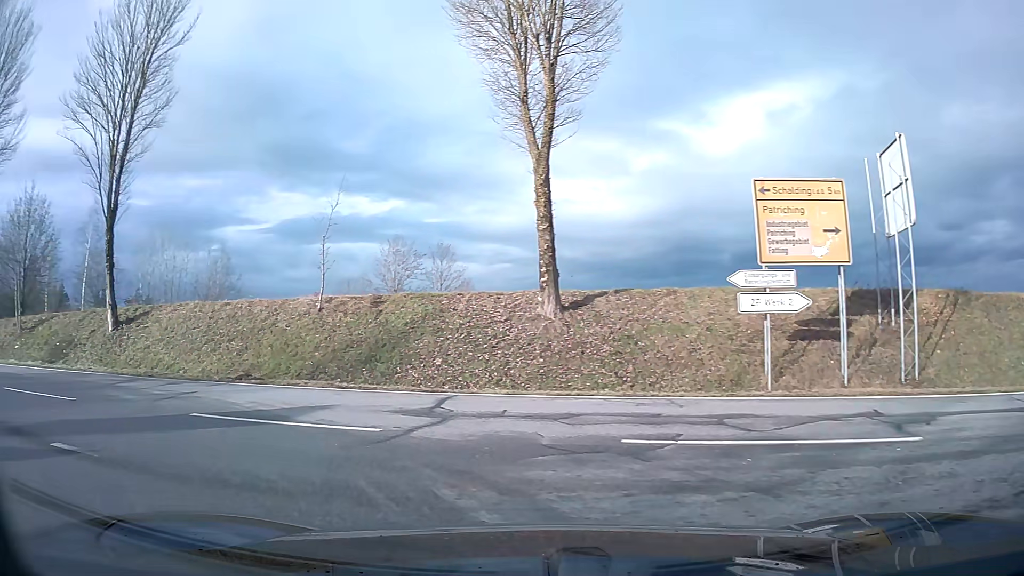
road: tertiary_link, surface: asphalt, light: Day
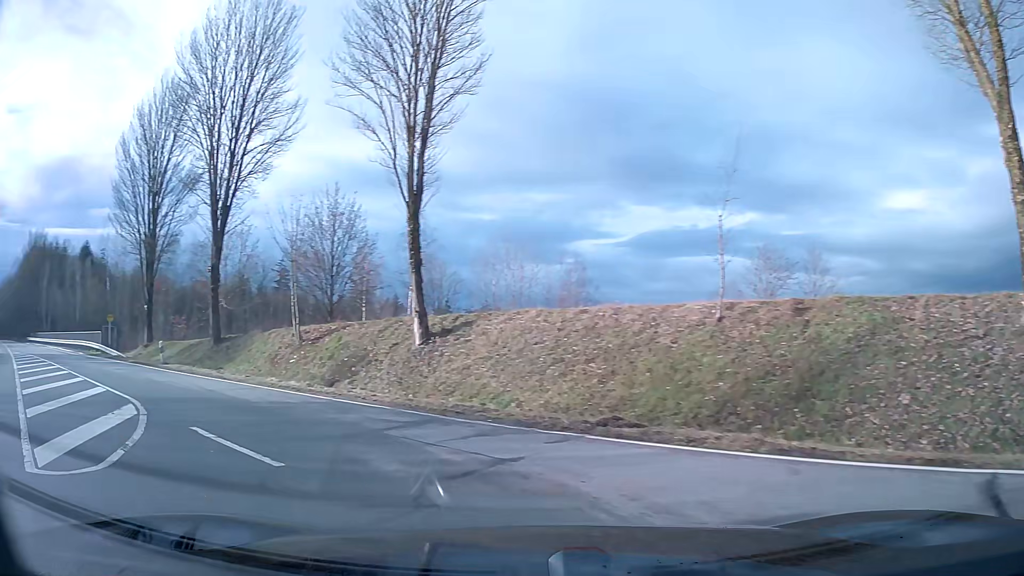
(-1.6, +5.5) m; -31°
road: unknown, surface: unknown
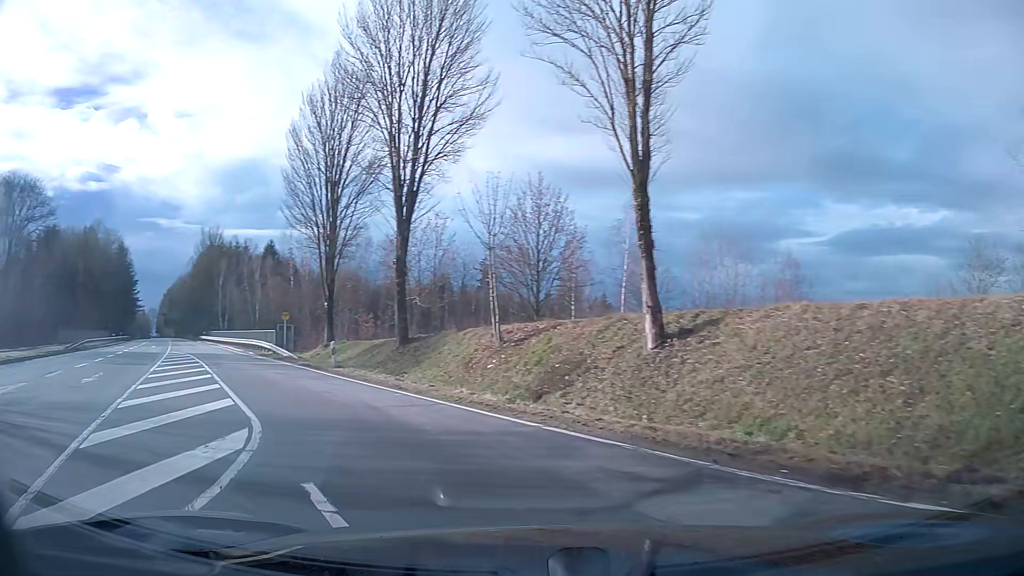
(-0.5, +3.8) m; -14°
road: tertiary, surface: asphalt
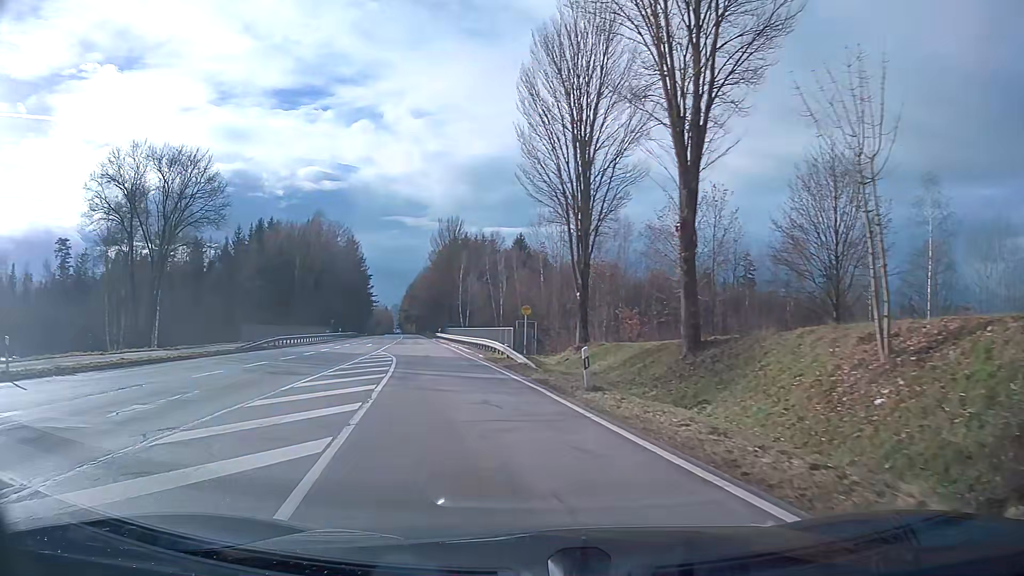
(-1.9, +9.3) m; -21°
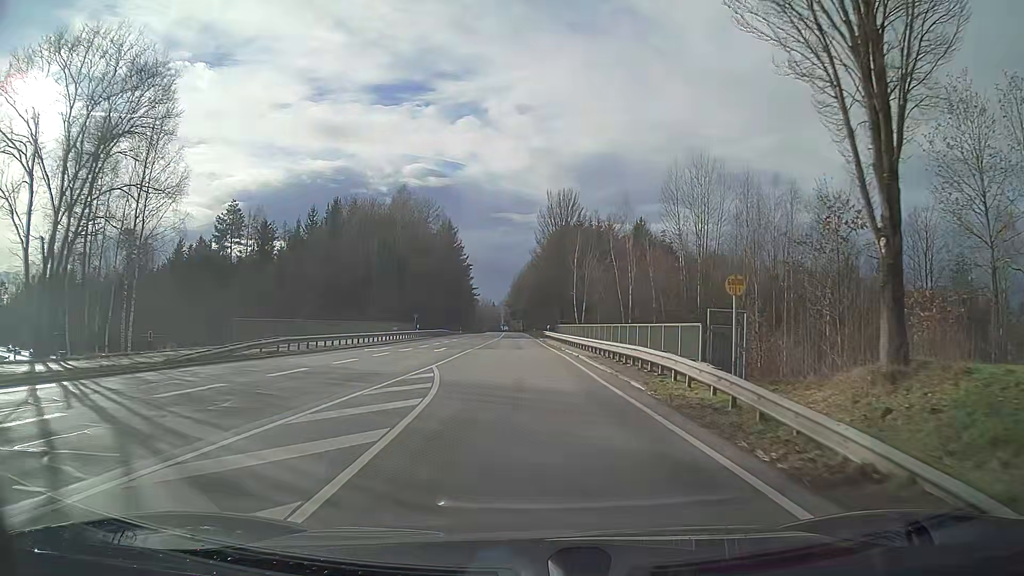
(-1.6, +19.7) m; -7°
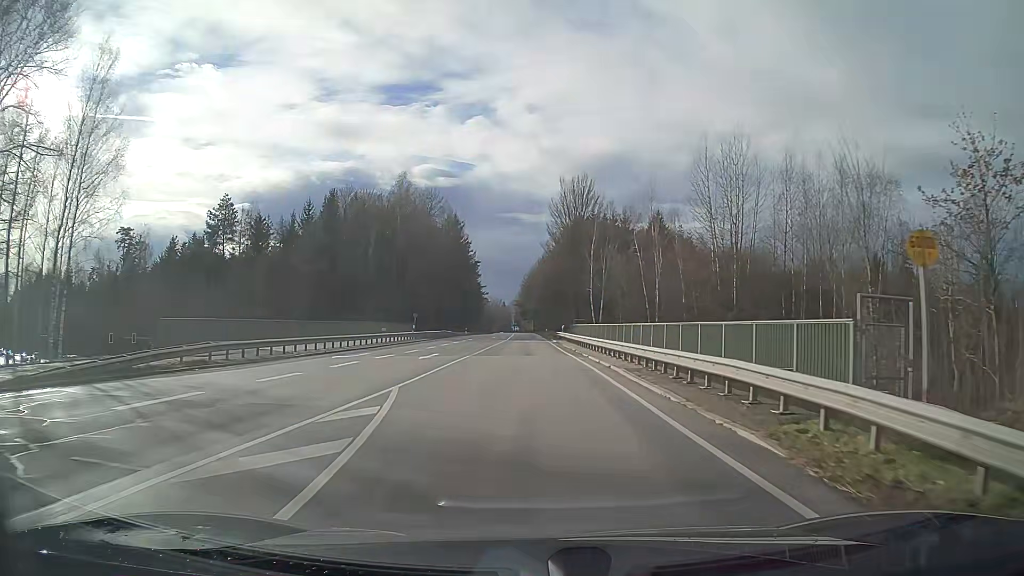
(-0.1, +8.1) m; -1°
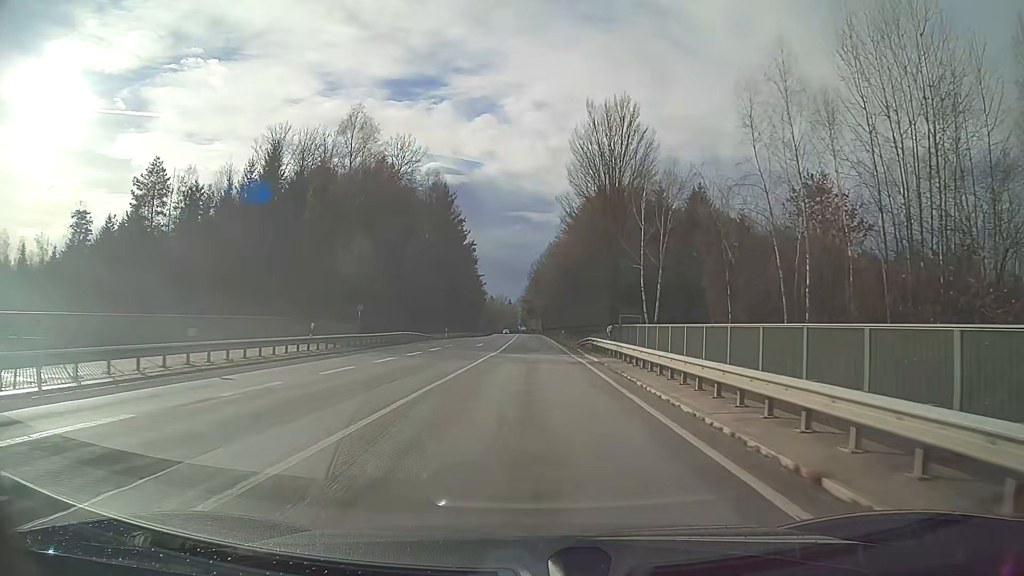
(-0.3, +28.4) m; -1°
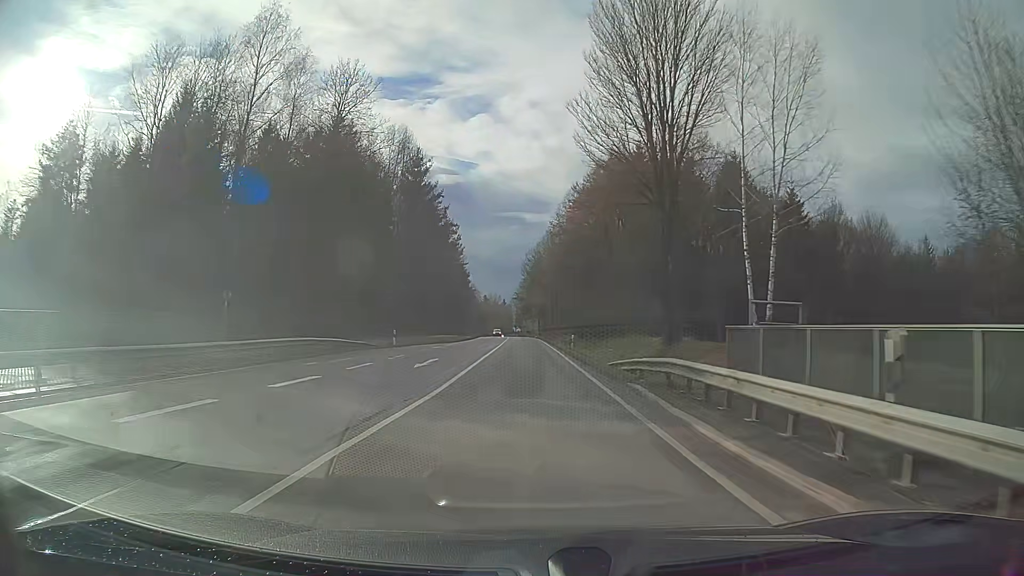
(+0.1, +21.9) m; 0°
